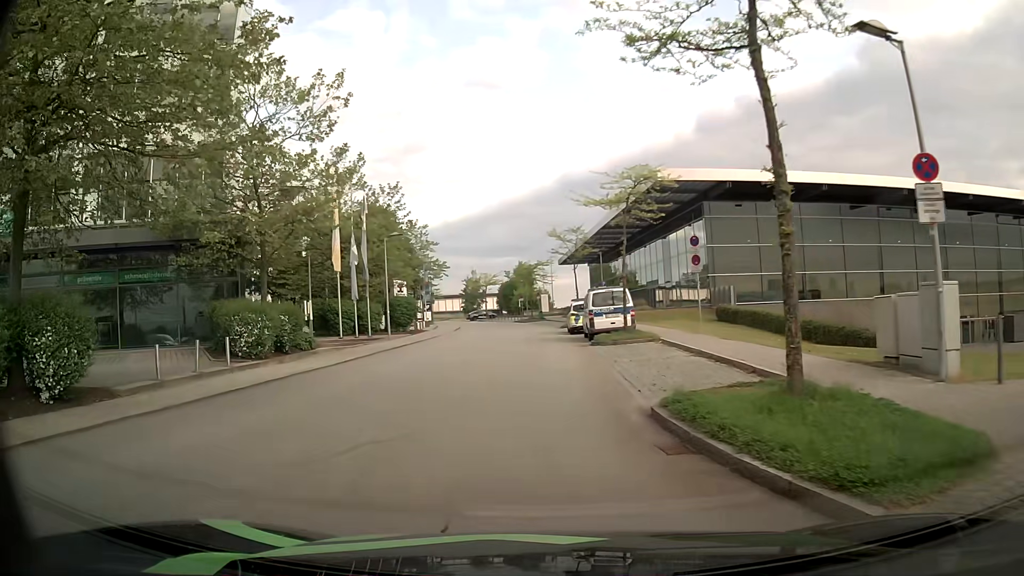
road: residential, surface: asphalt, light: Day
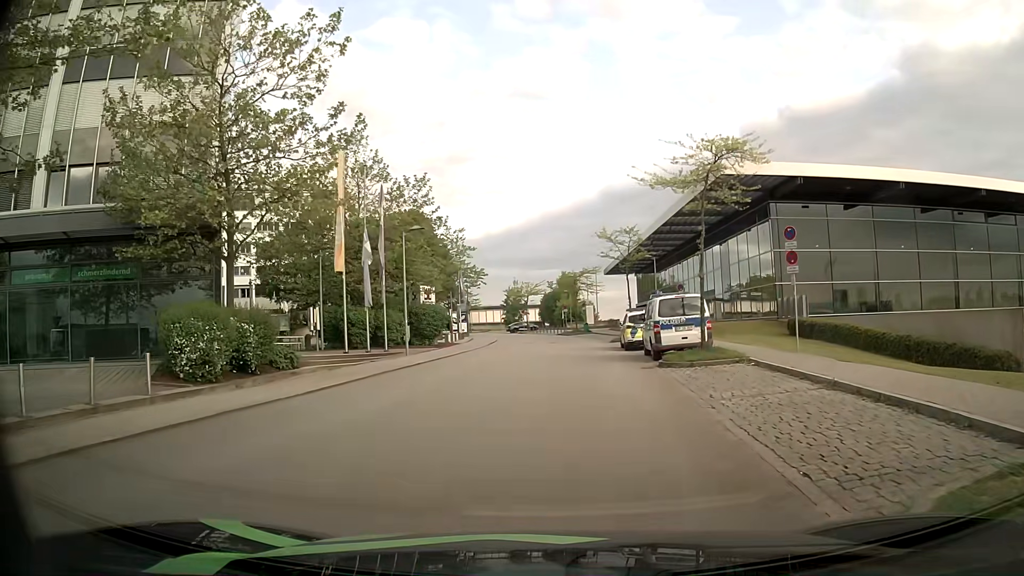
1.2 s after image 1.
(-0.3, +5.6) m; -4°
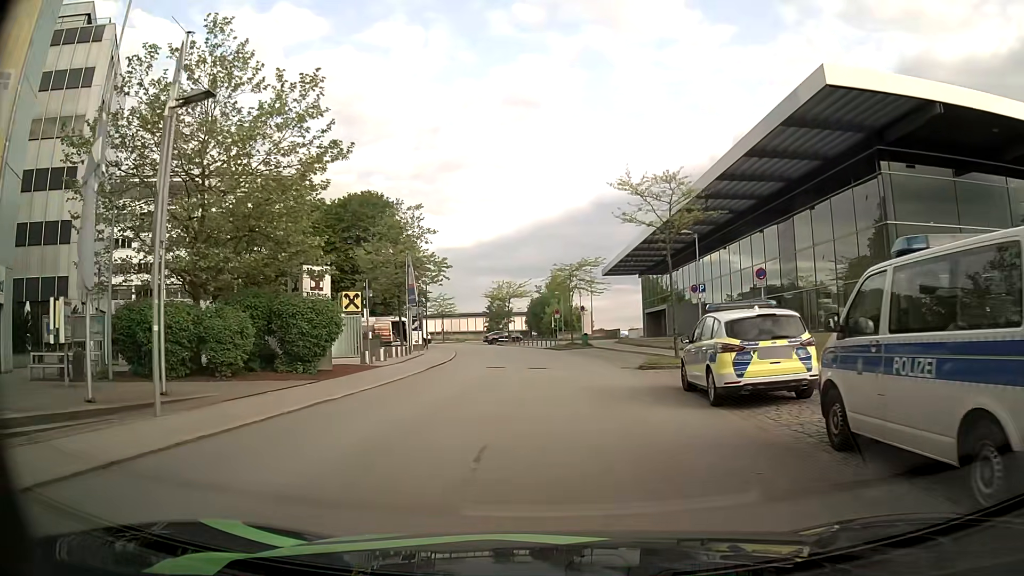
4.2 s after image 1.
(+0.3, +17.6) m; +1°
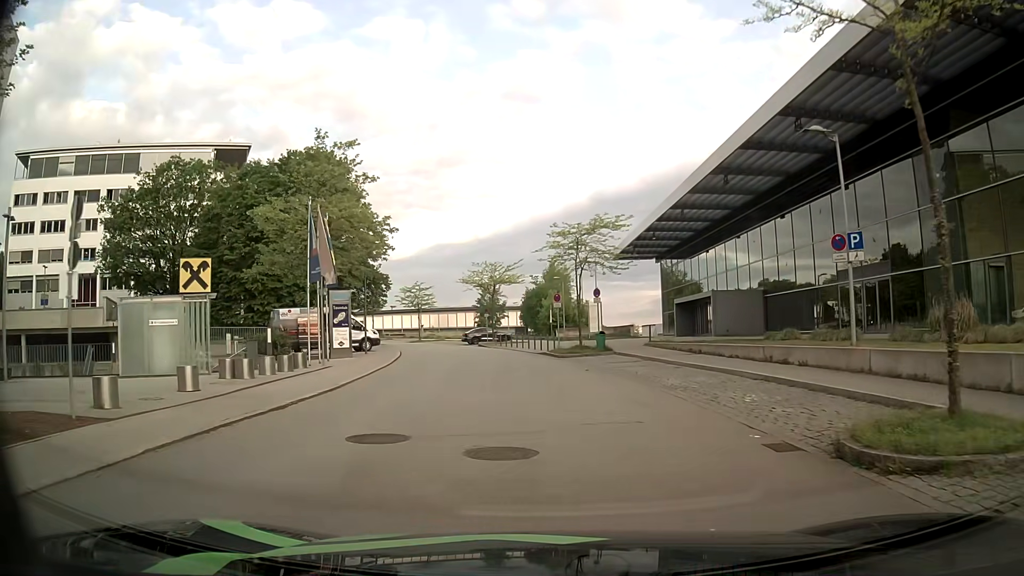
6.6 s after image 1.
(0.0, +16.7) m; 0°
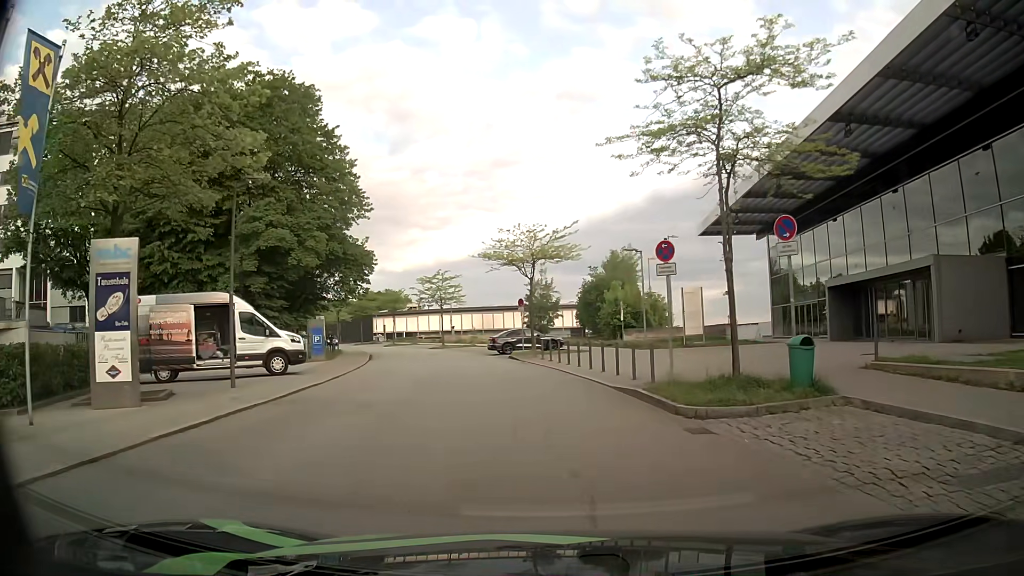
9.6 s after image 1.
(-0.7, +19.7) m; -3°
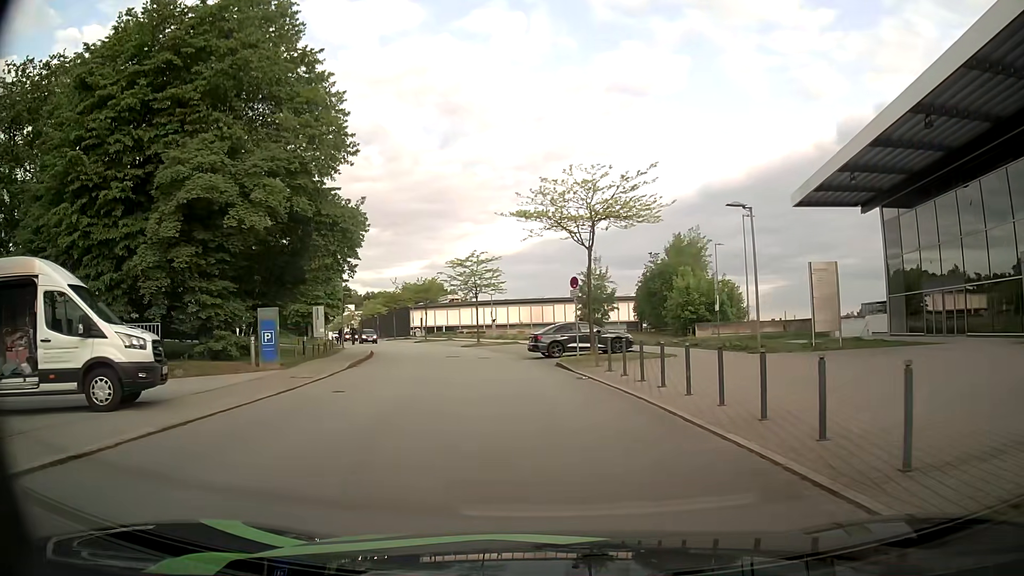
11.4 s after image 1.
(-0.7, +11.2) m; -6°
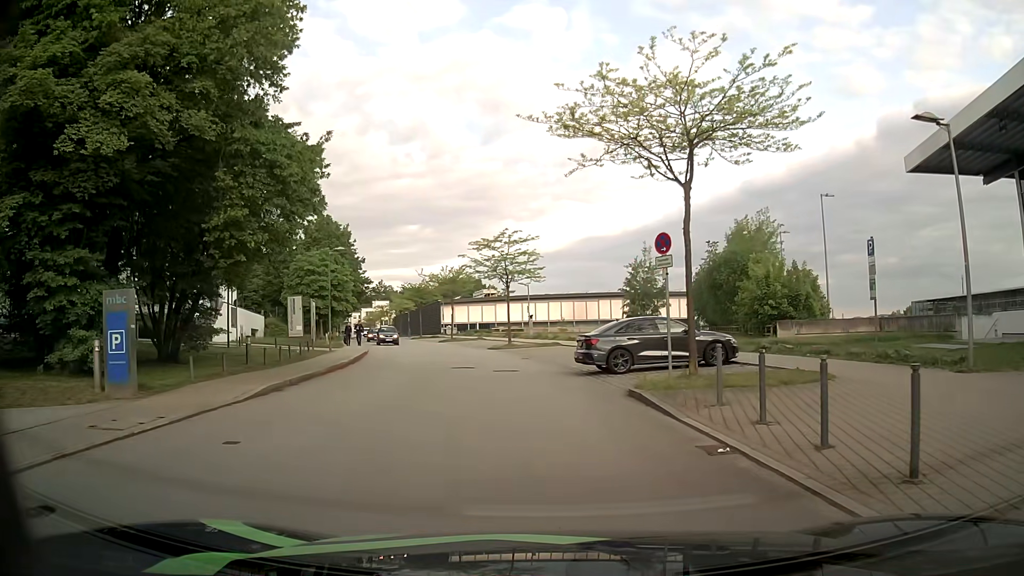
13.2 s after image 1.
(-0.3, +10.3) m; -3°
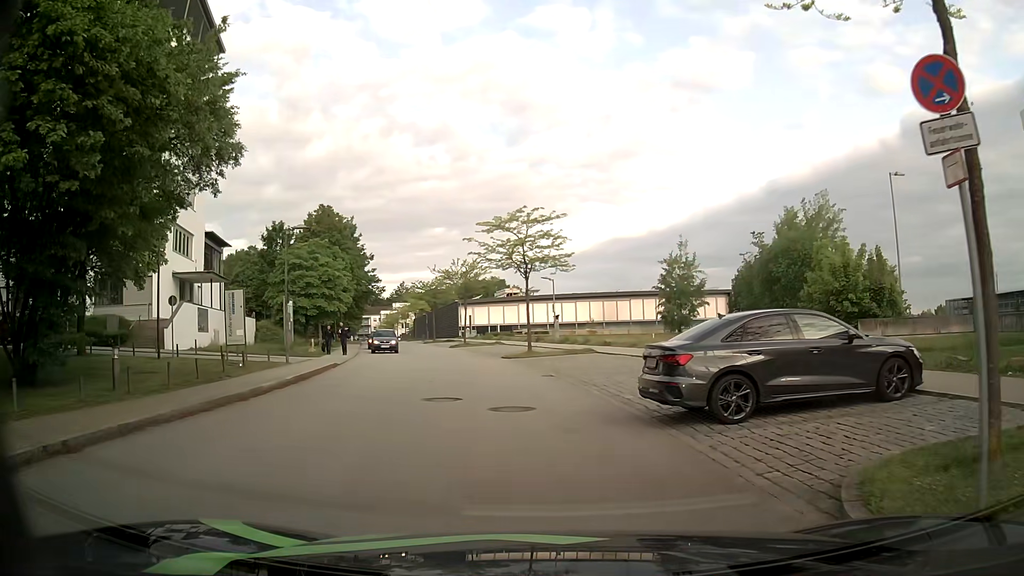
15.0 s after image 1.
(-0.2, +8.7) m; -2°
